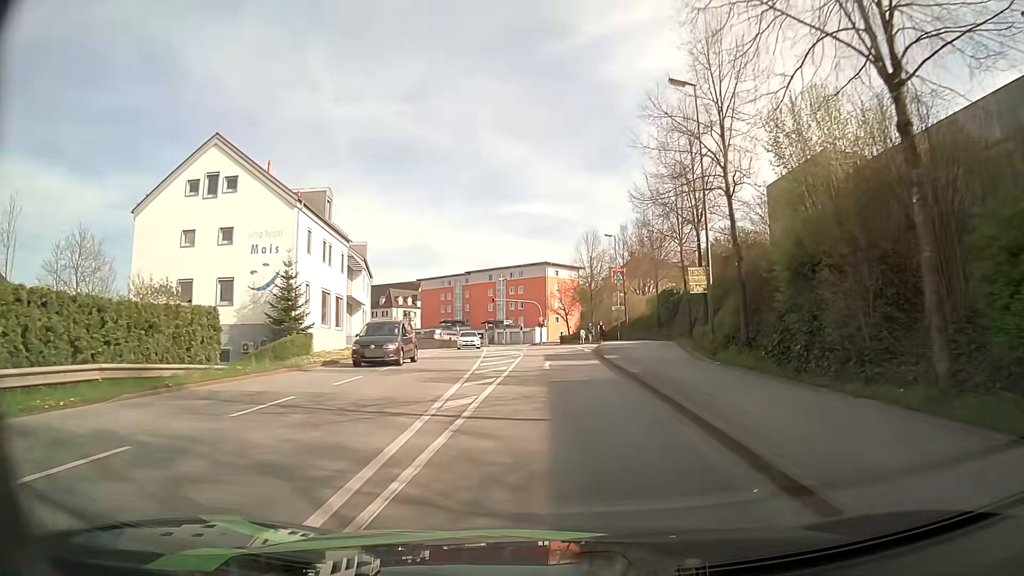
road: tertiary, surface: asphalt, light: Day
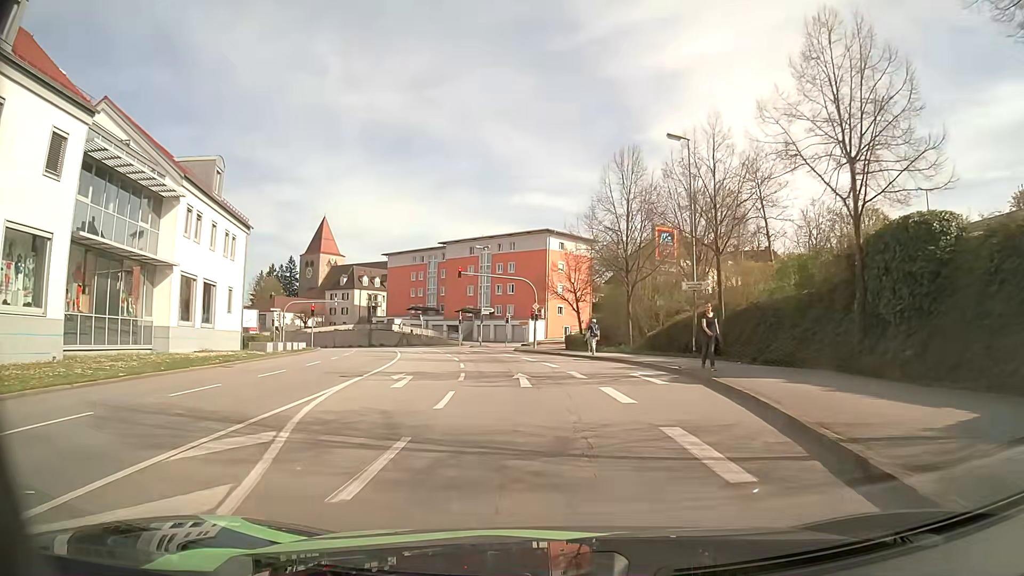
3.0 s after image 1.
(+0.1, +33.5) m; 0°
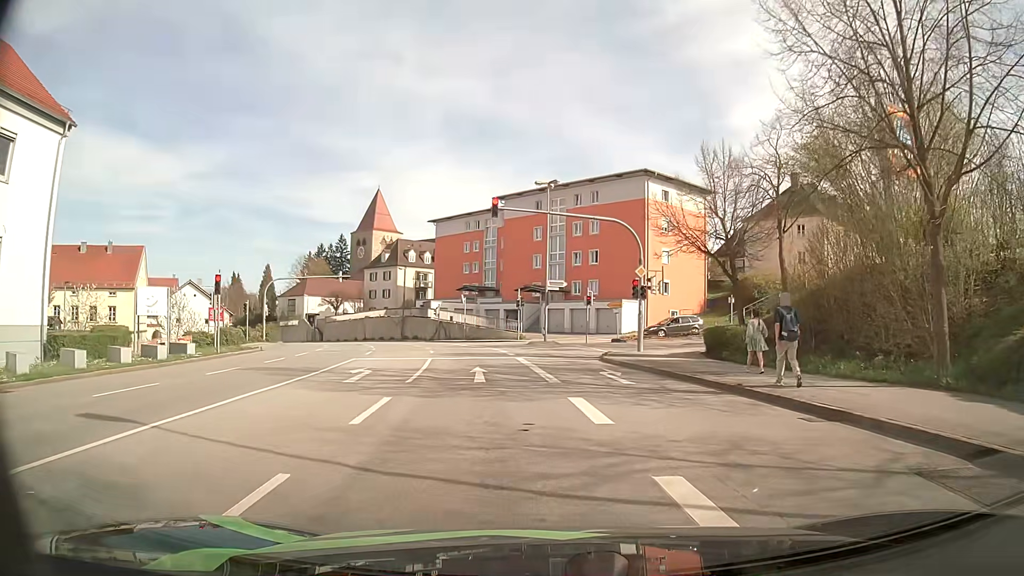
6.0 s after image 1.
(-1.2, +26.0) m; -7°
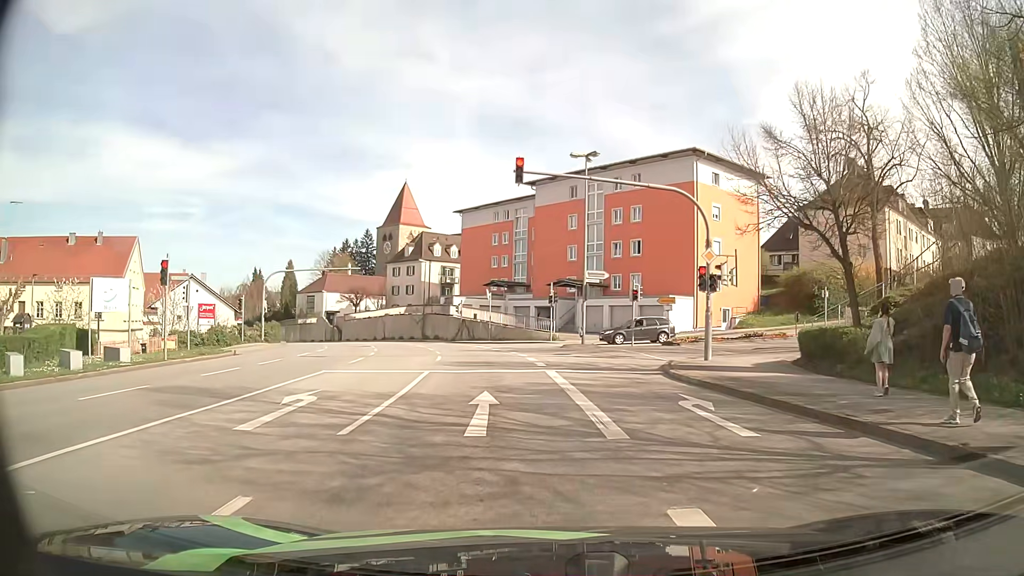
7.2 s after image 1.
(-0.2, +6.8) m; -3°
